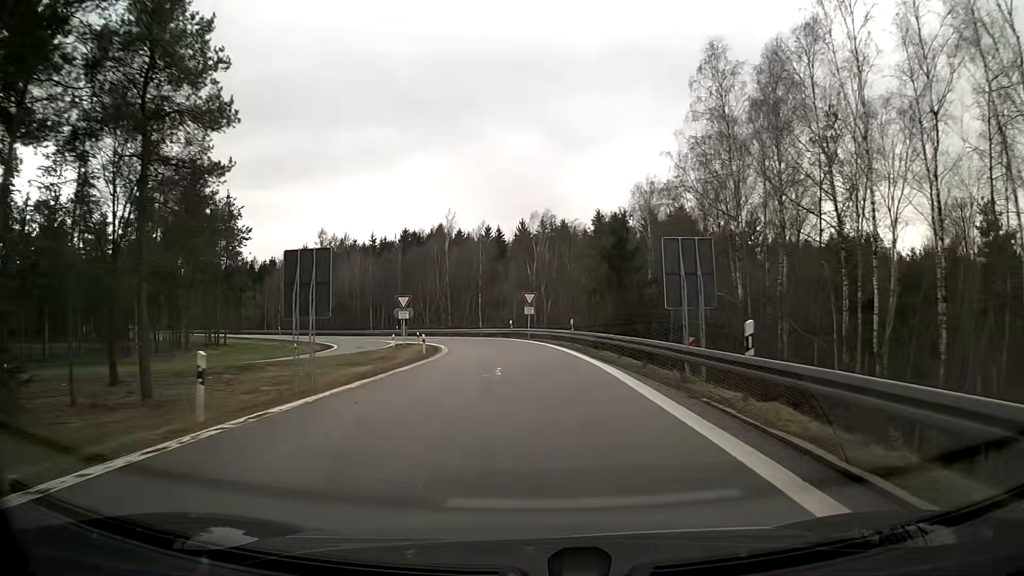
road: motorway_link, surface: asphalt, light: Day
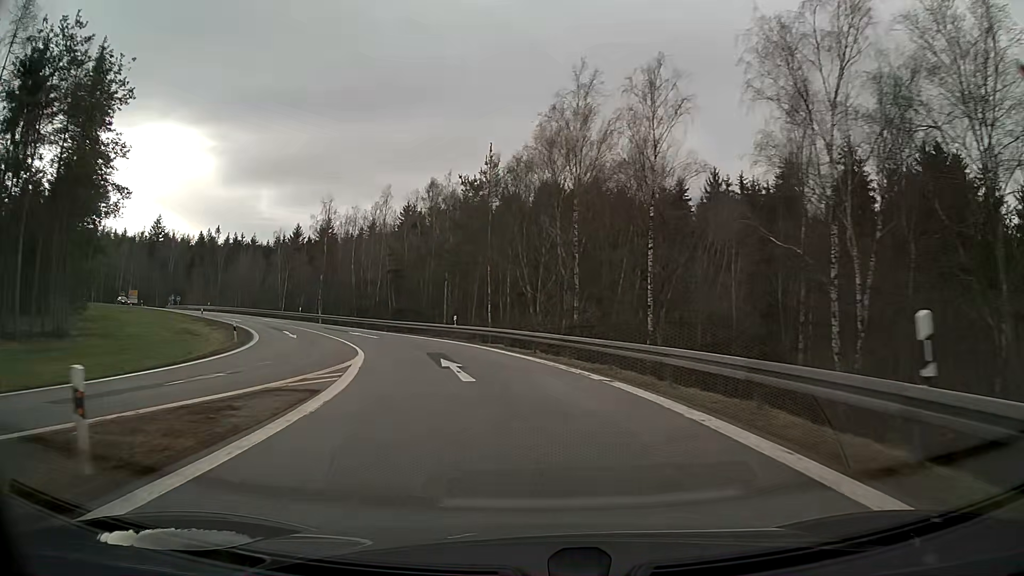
(-4.4, +47.9) m; -16°
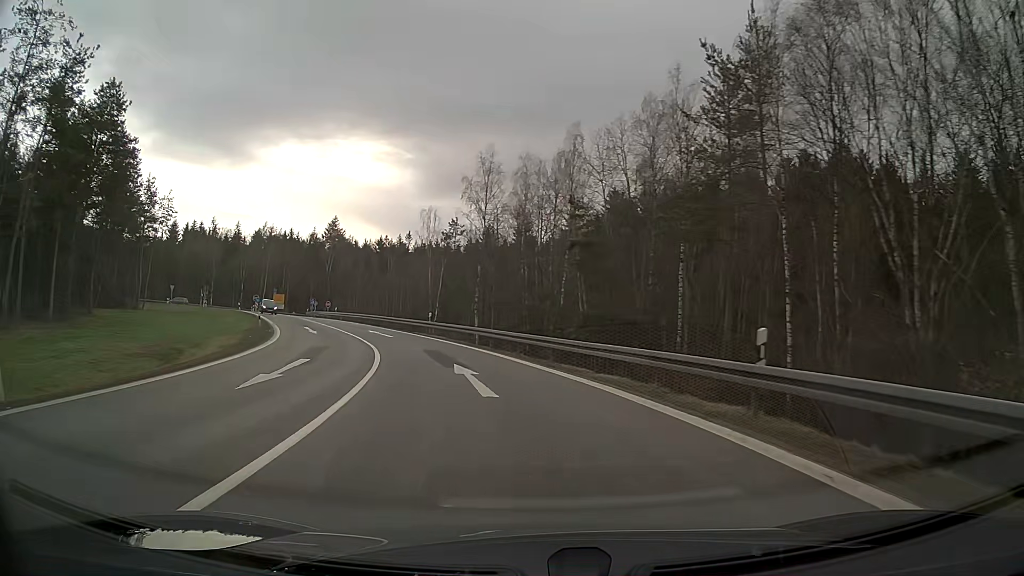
(-4.1, +26.5) m; -18°
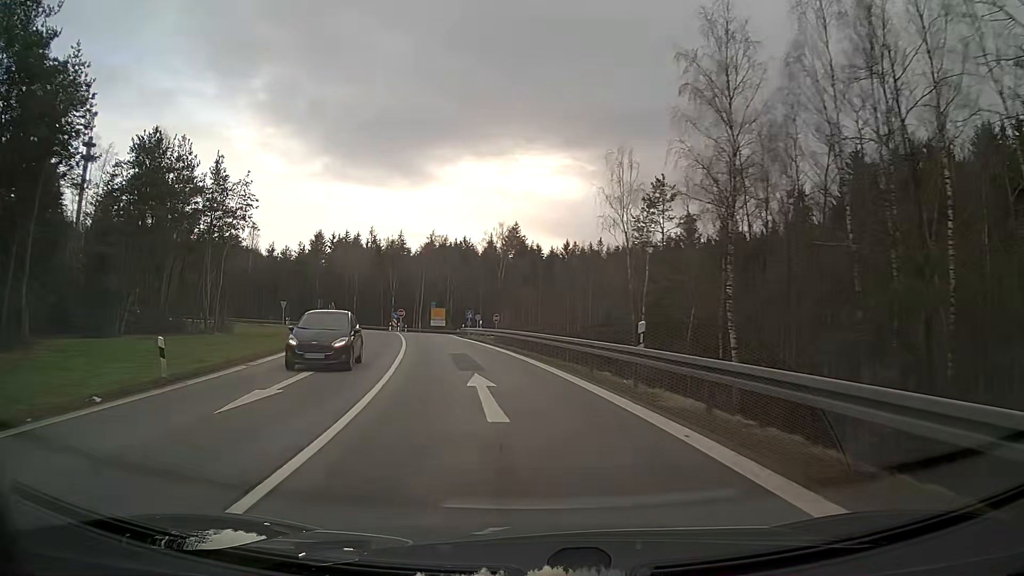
(-3.9, +26.3) m; -16°
